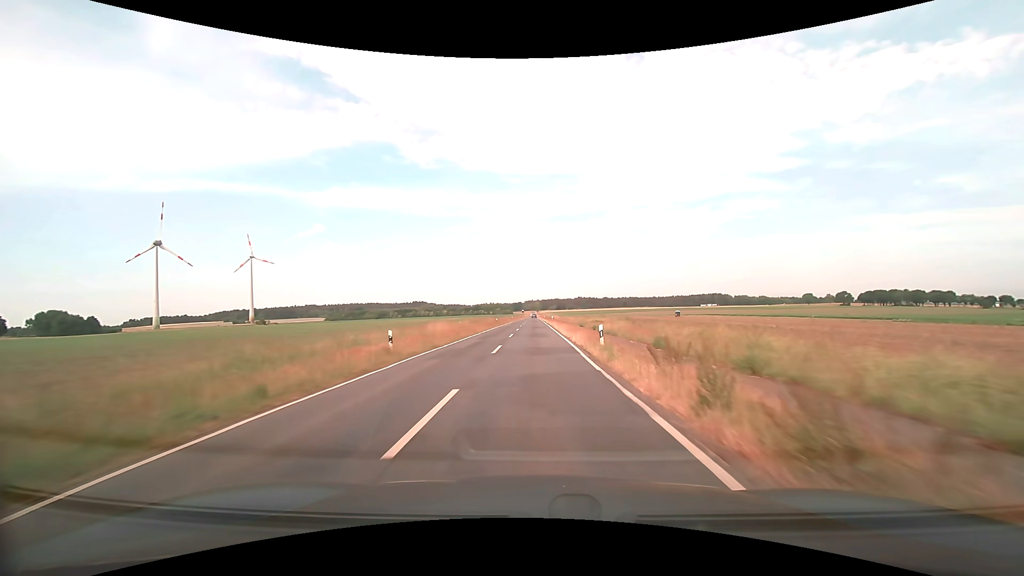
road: tertiary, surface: asphalt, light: Day
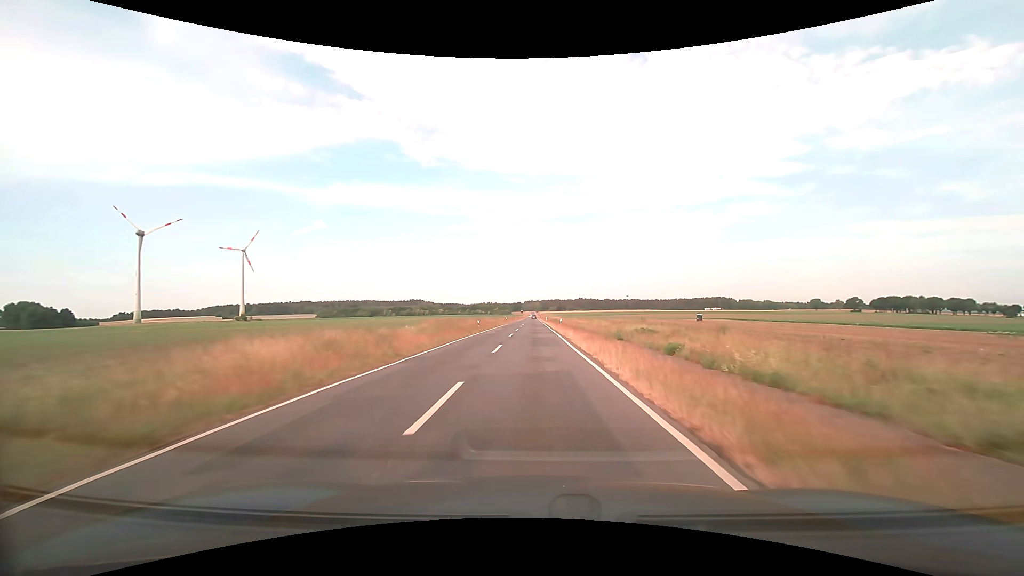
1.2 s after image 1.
(0.0, +23.0) m; 0°
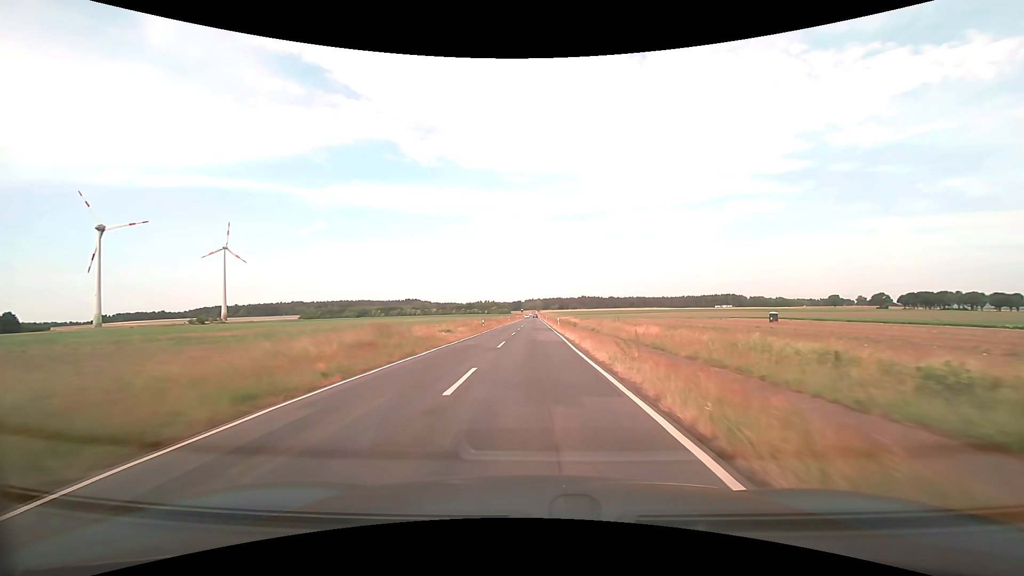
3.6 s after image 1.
(+0.3, +45.3) m; 0°
